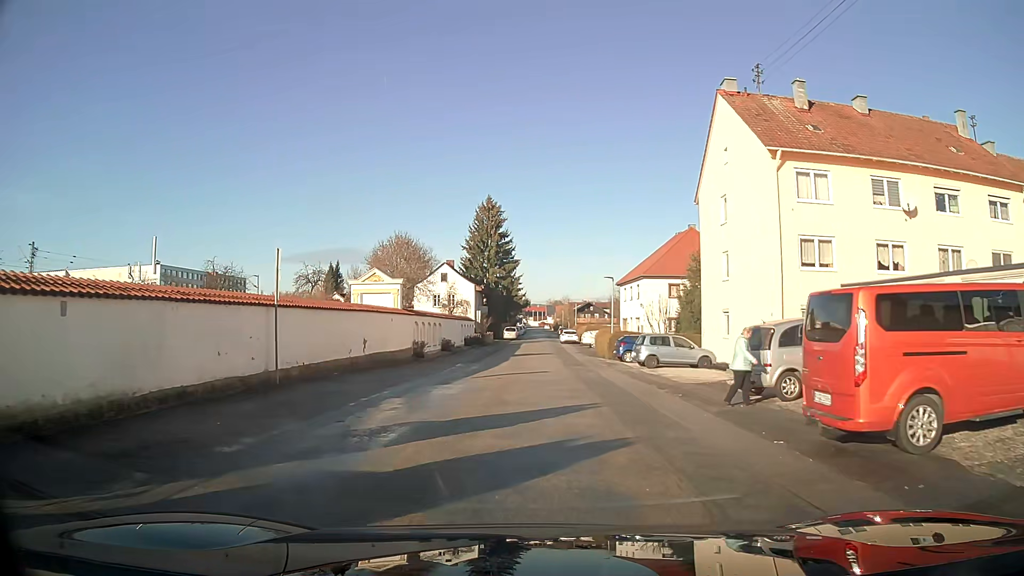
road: residential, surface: asphalt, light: Day
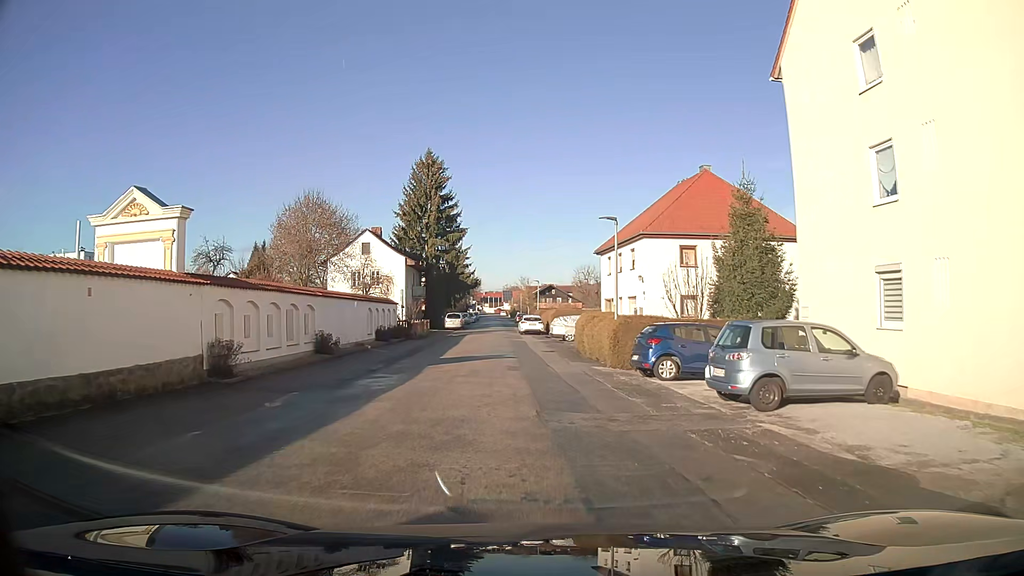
(+0.6, +19.0) m; +4°
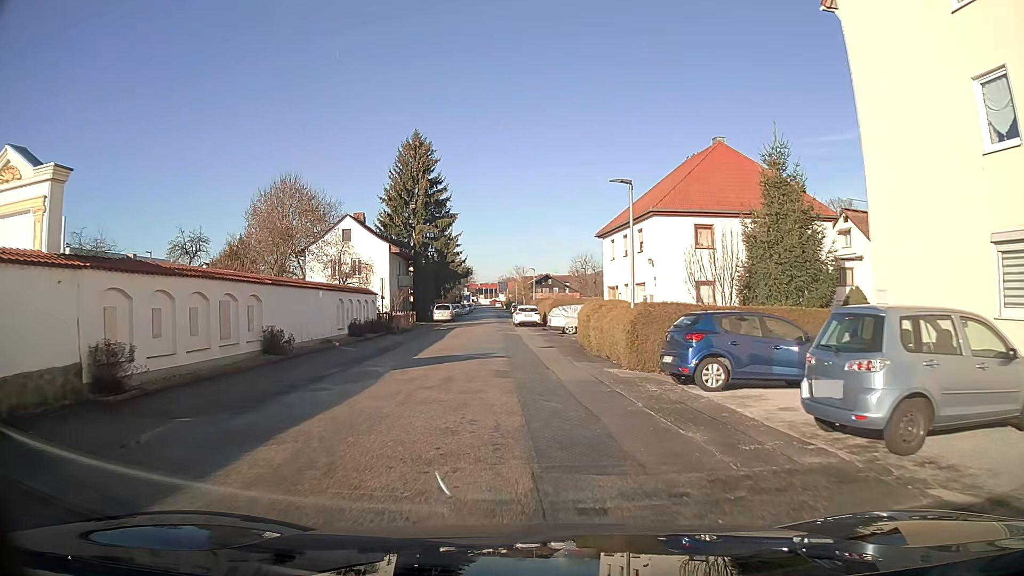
(0.0, +4.8) m; 0°
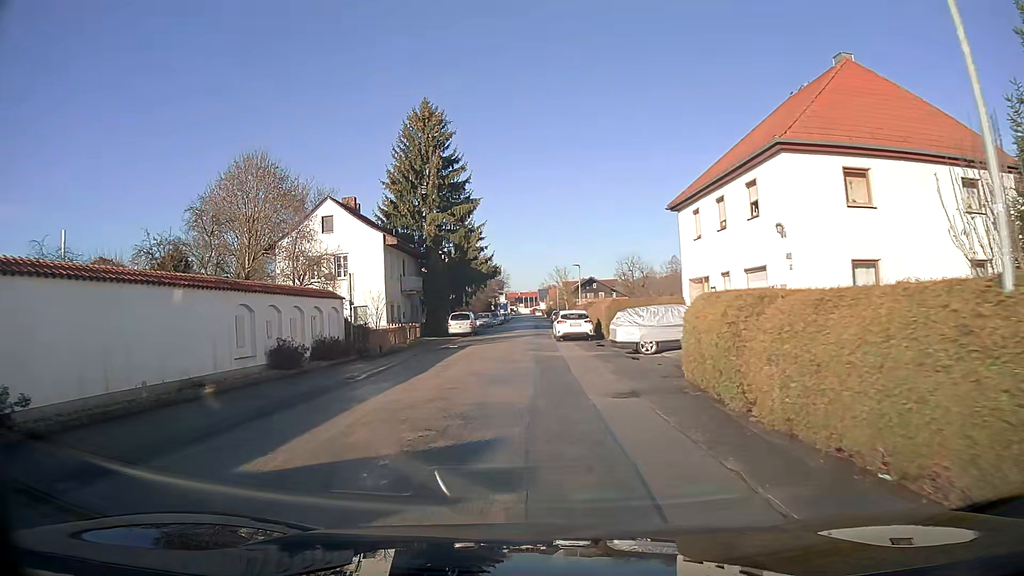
(-0.5, +14.2) m; -5°
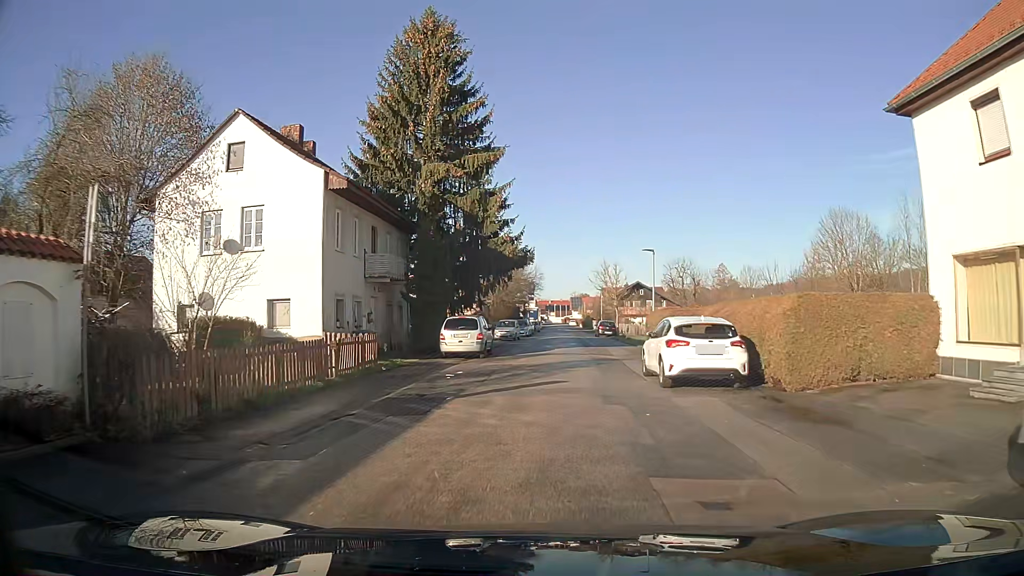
(-0.5, +18.5) m; -1°
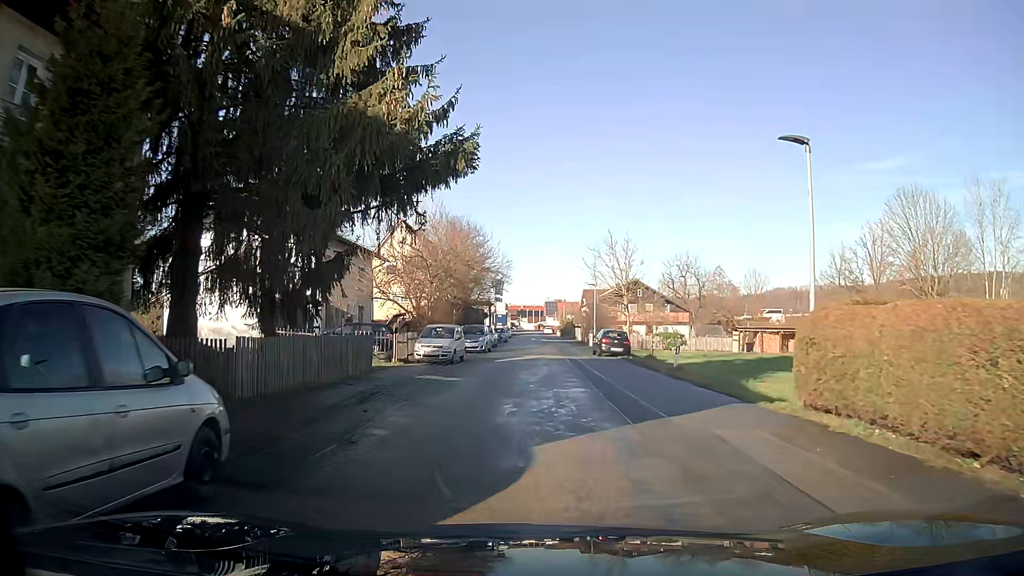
(+0.6, +23.0) m; +2°
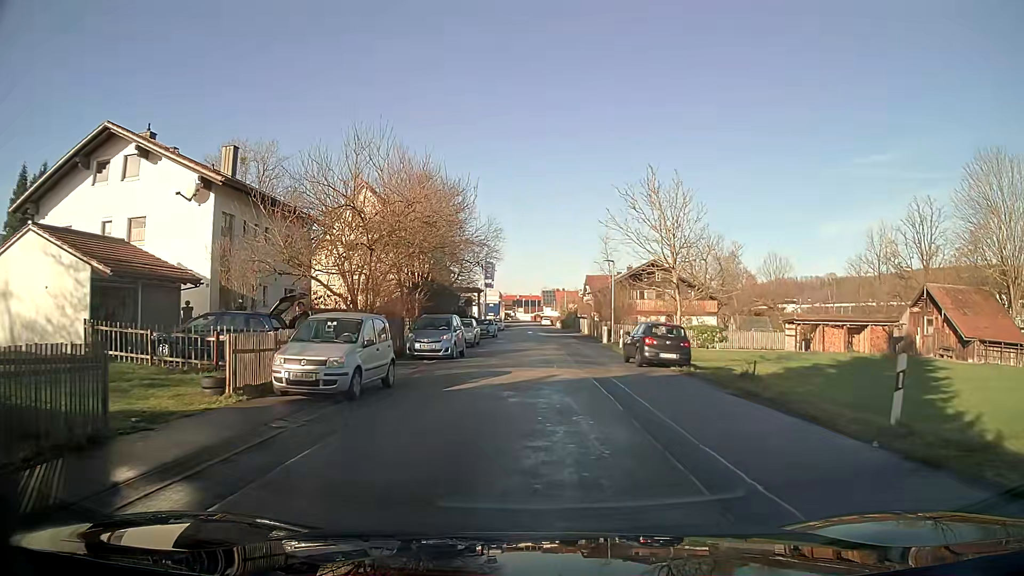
(0.0, +13.8) m; 0°
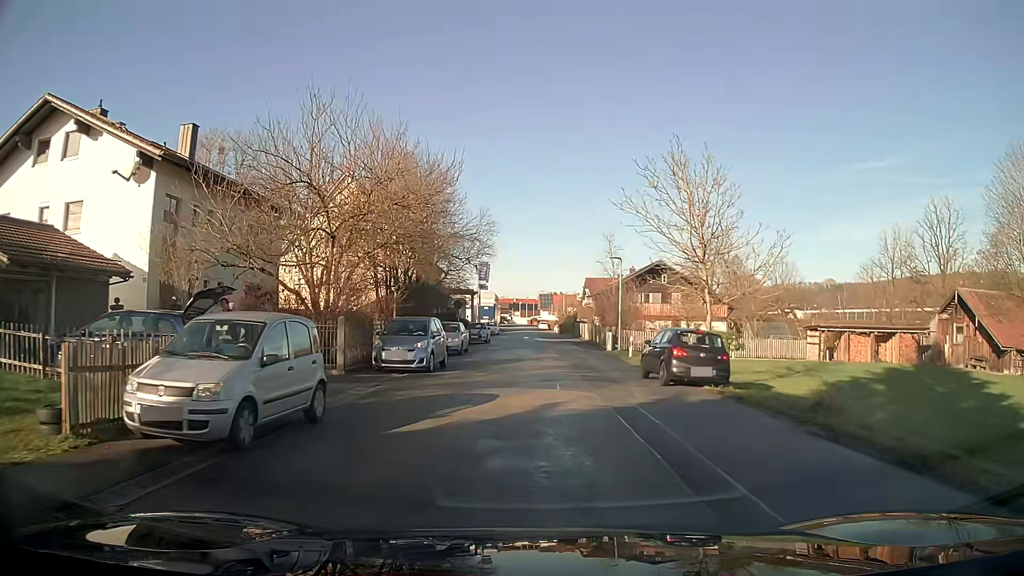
(0.0, +4.6) m; 0°
(0, +10) (0, +20) (+1, +30) (+2, +40) (+2, +50) (+2, +60) (+1, +70) (+1, +80) (+1, +90) (0, +100) m
